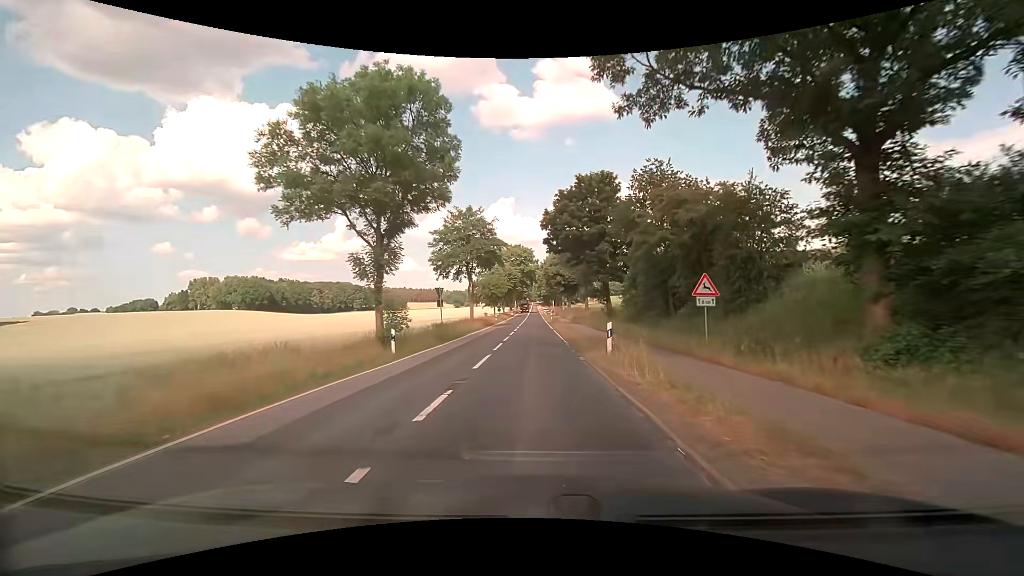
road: secondary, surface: asphalt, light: Day
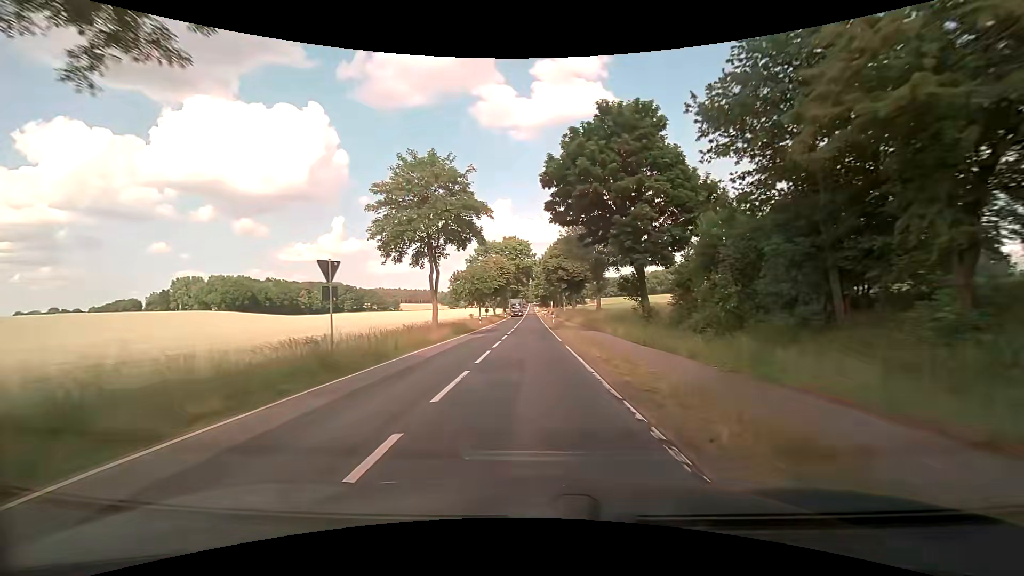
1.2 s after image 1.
(+0.3, +16.9) m; +1°
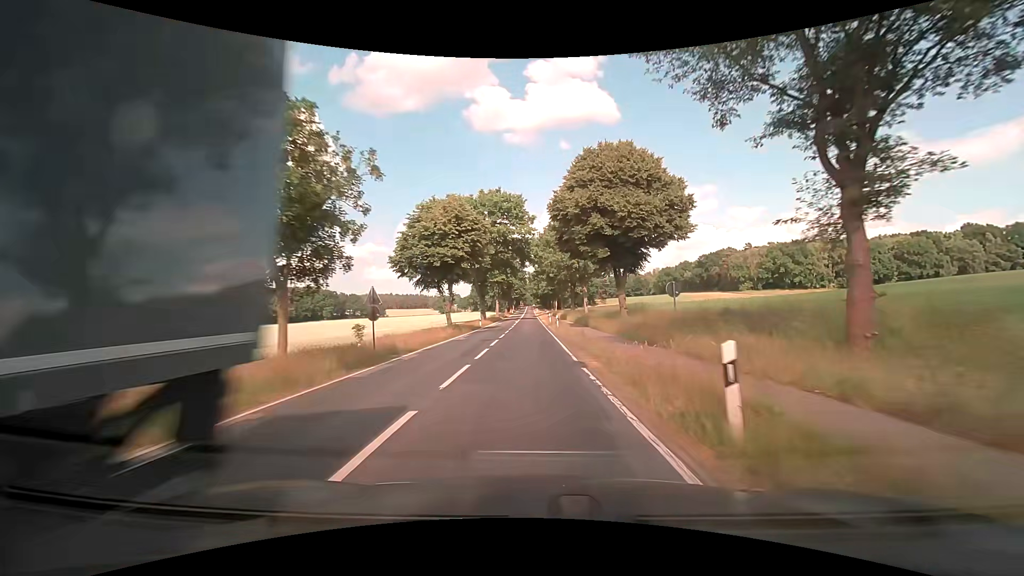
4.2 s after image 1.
(0.0, +46.9) m; +1°
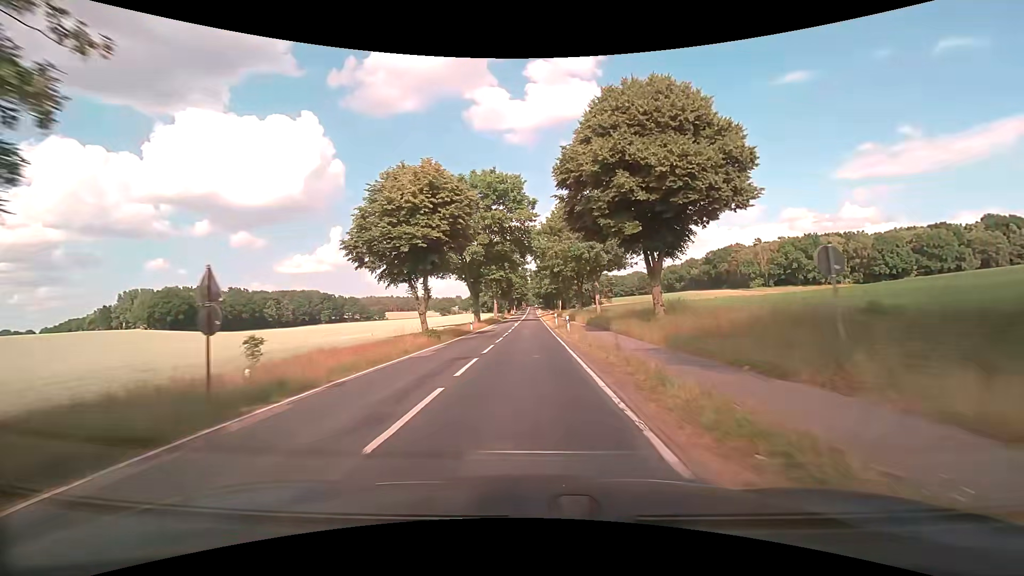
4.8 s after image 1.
(0.0, +10.0) m; -1°
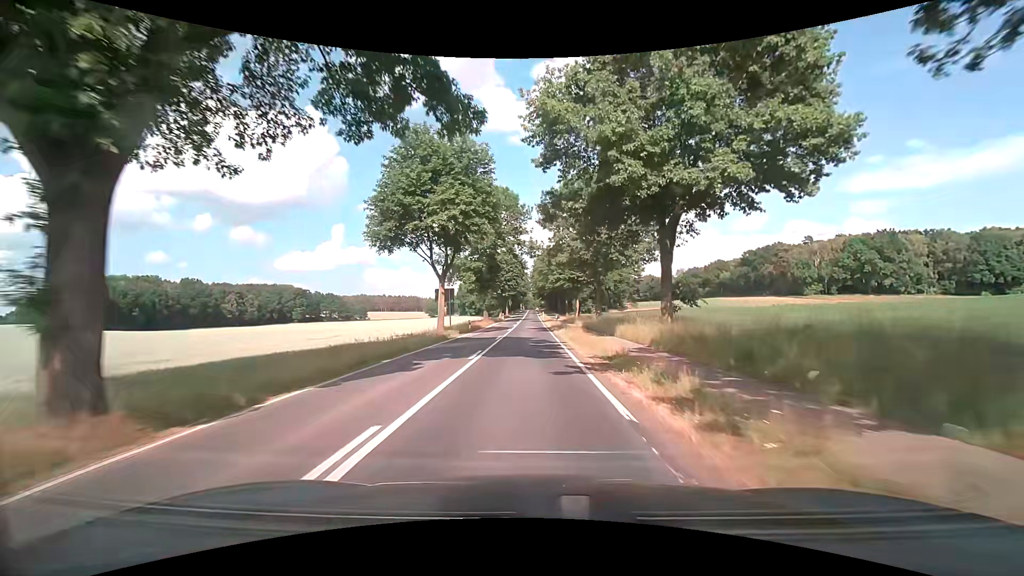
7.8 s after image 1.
(-0.2, +51.2) m; 0°
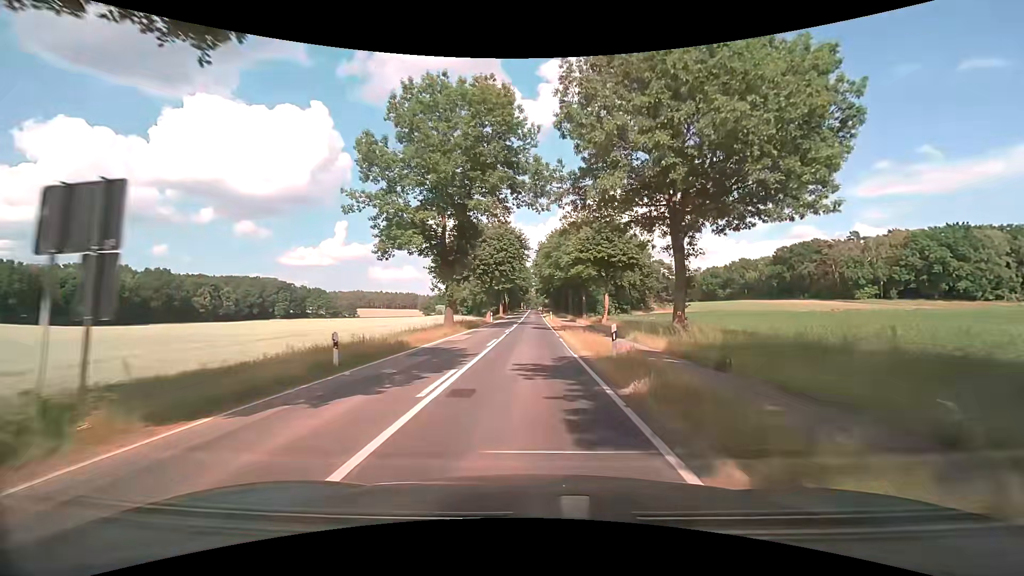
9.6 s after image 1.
(-0.2, +30.5) m; 0°
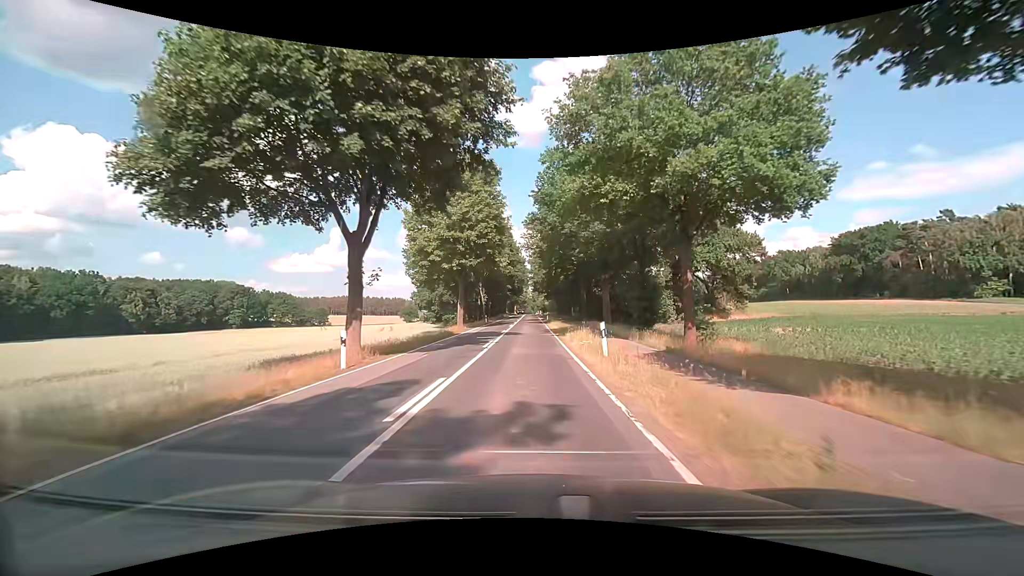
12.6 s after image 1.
(+0.2, +49.1) m; +1°
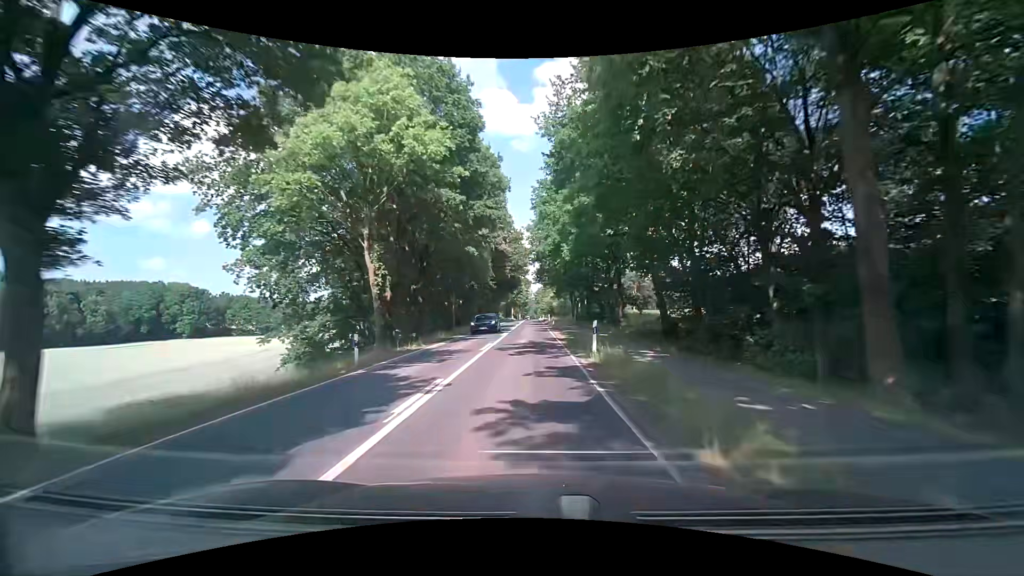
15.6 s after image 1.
(0.0, +47.8) m; -1°
(0, +10) (0, +20) (0, +30) (0, +40) (0, +50) (0, +60) (0, +70) (0, +80) (0, +90) (0, +100) m
